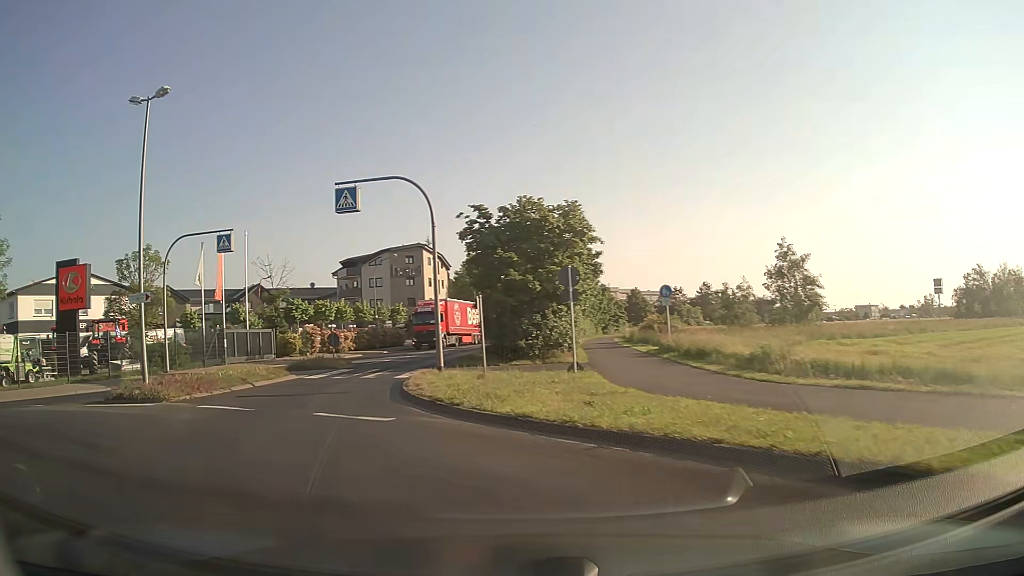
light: Day
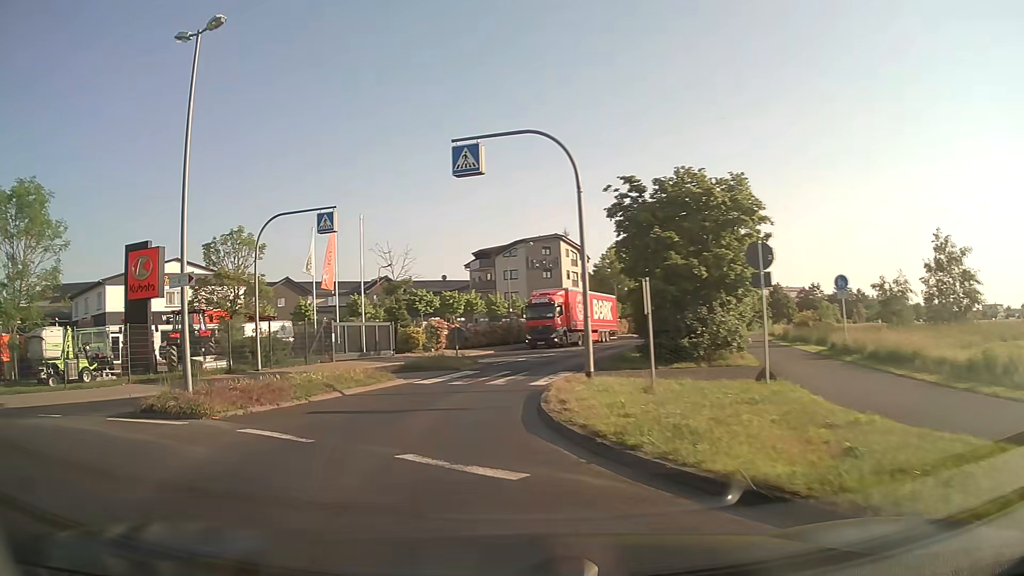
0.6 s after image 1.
(-0.5, +4.5) m; -12°
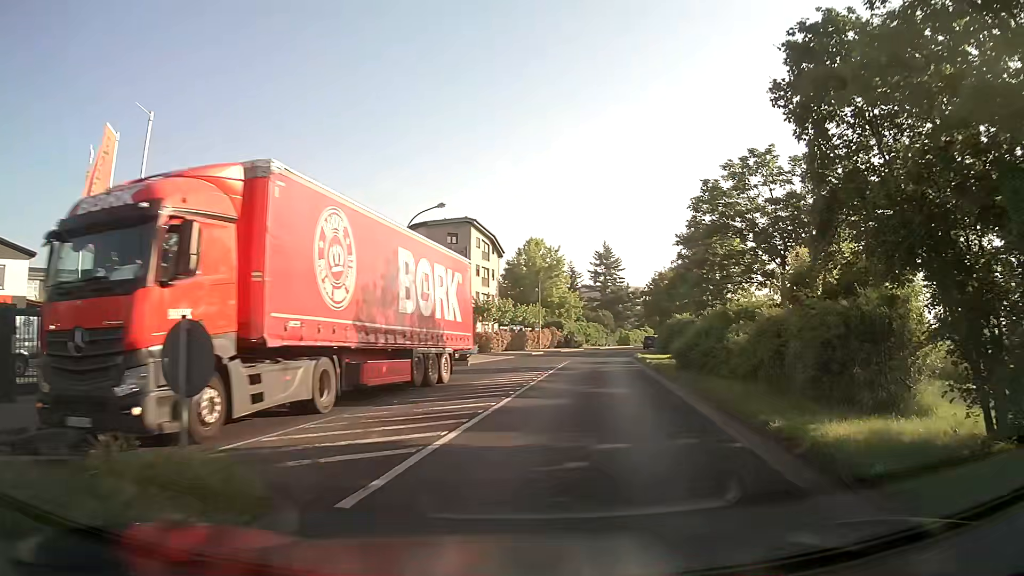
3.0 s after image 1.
(-0.7, +19.3) m; +10°
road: tertiary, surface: asphalt
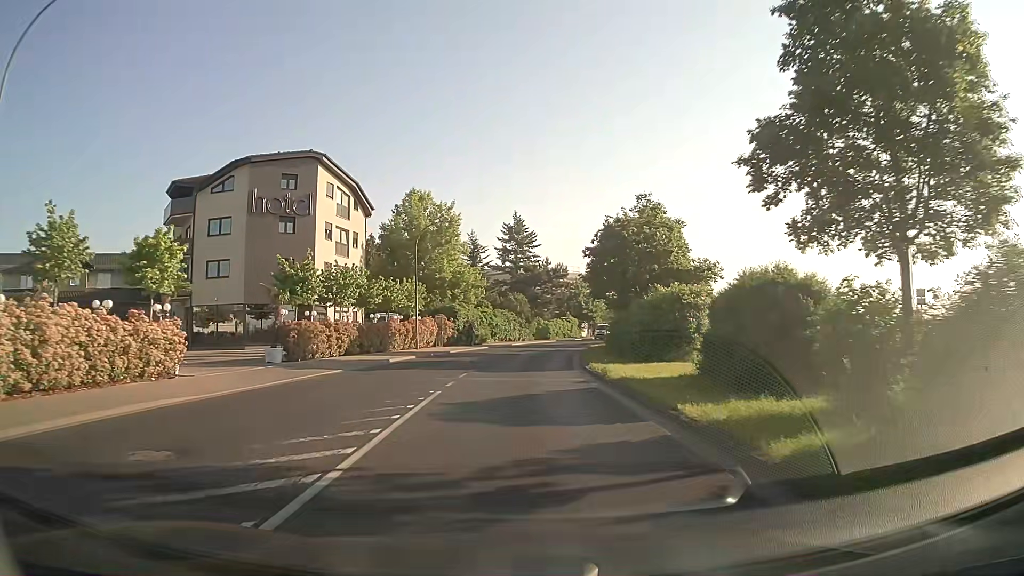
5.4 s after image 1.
(+2.5, +23.9) m; +8°
(0, +10) (0, +20) (+1, +30) (+2, +40) (+3, +50) (+5, +60) (+8, +69) (+10, +79) (+13, +88) (+17, +98) m
